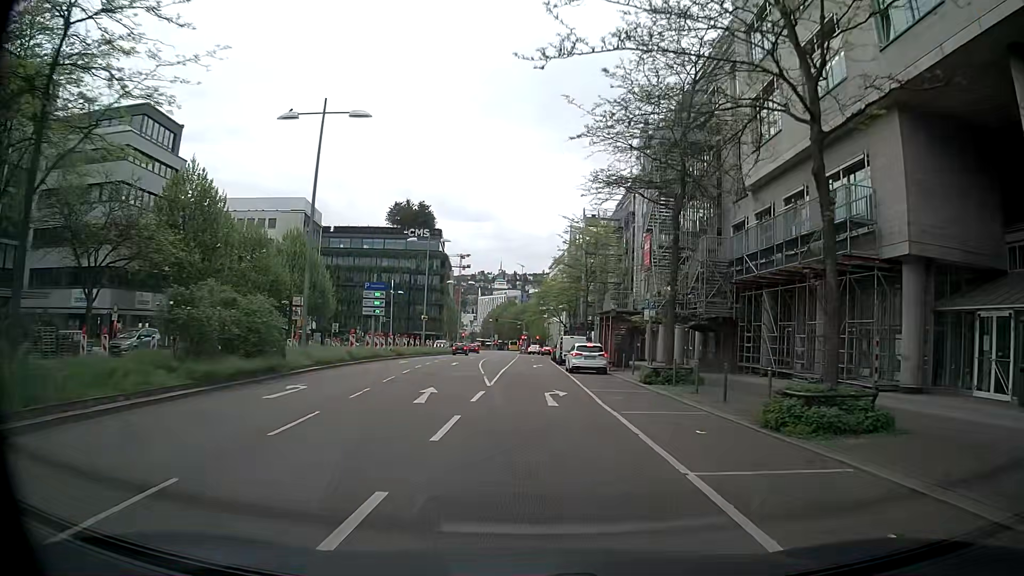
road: secondary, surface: asphalt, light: Day
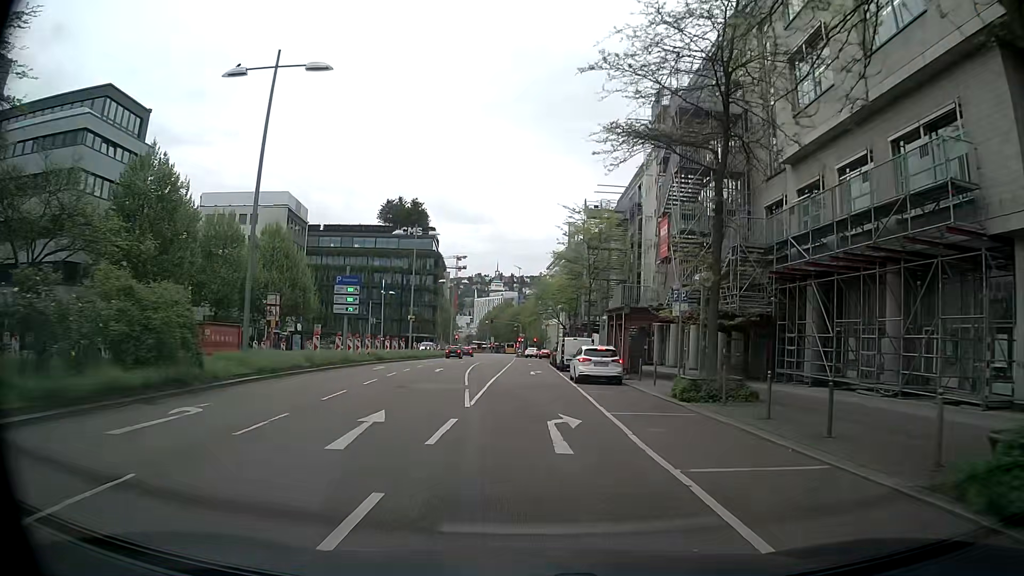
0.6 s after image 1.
(-0.1, +6.1) m; 0°
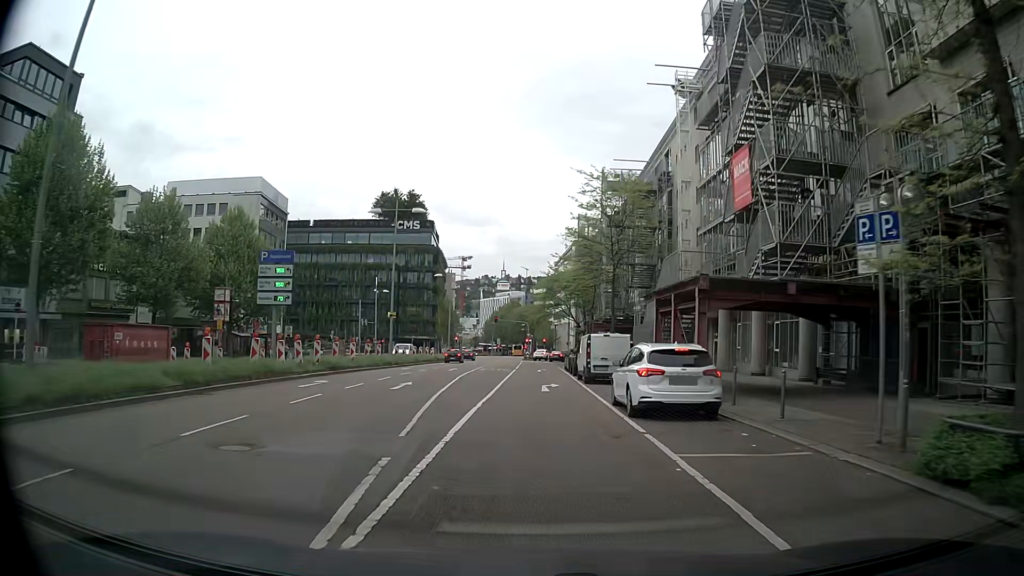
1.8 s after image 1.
(-0.1, +12.2) m; -1°
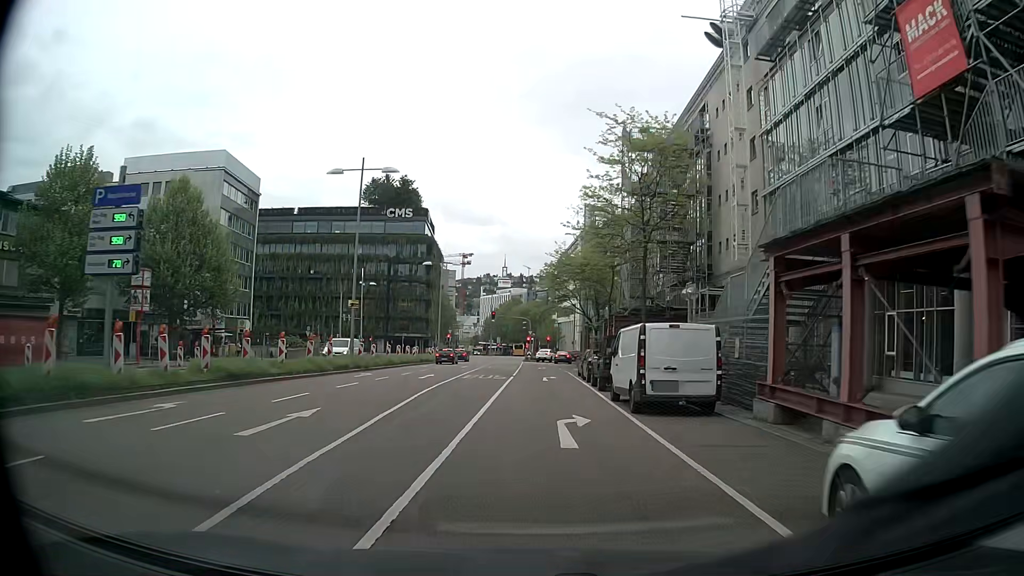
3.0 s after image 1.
(+0.1, +11.9) m; +1°
(0, +10) (0, +20) (0, +30) (0, +40) (0, +50) (0, +60) (0, +70) (0, +80) (+2, +90) (+7, +98) m
